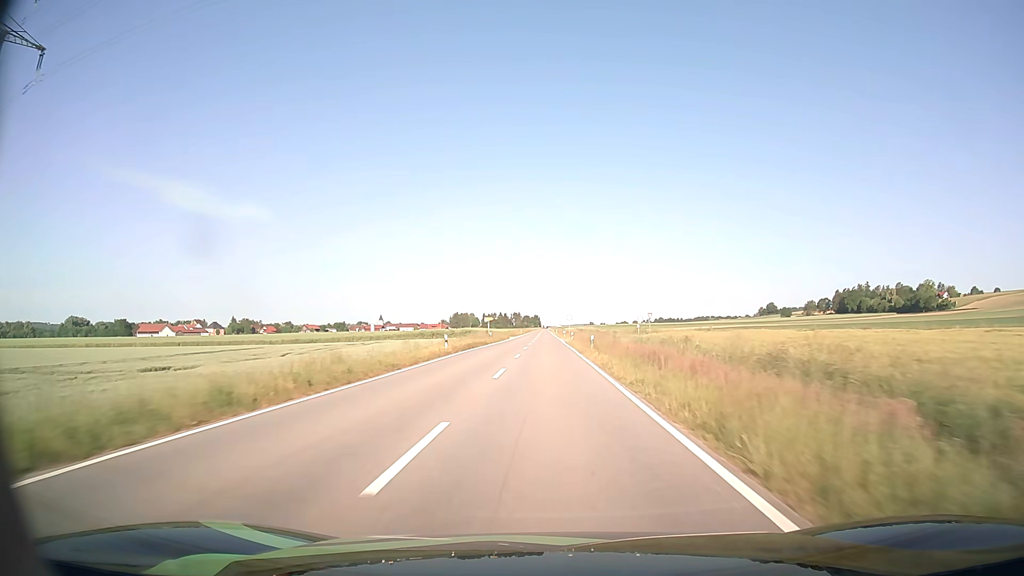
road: tertiary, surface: asphalt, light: Day
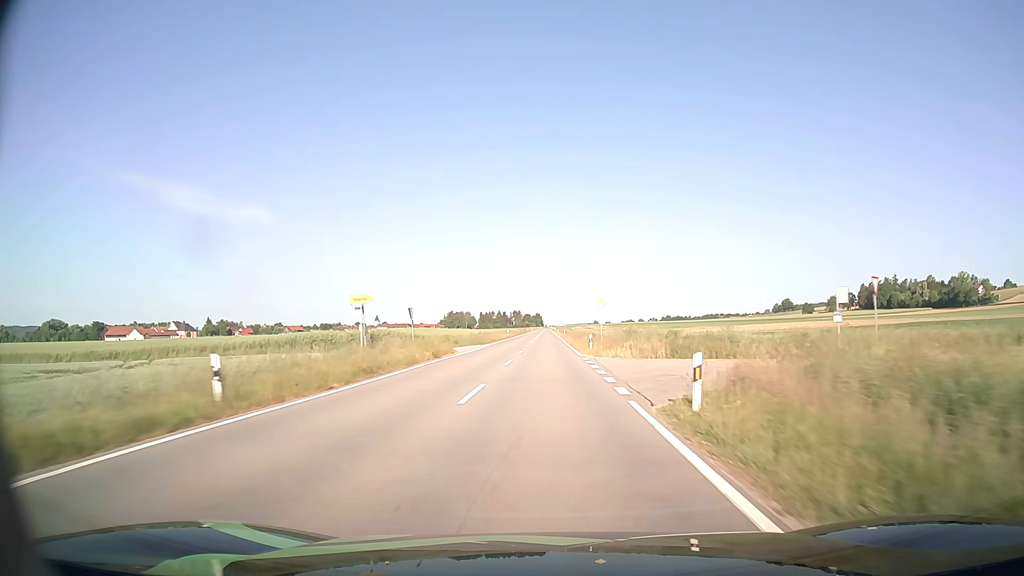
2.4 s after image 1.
(0.0, +55.9) m; 0°
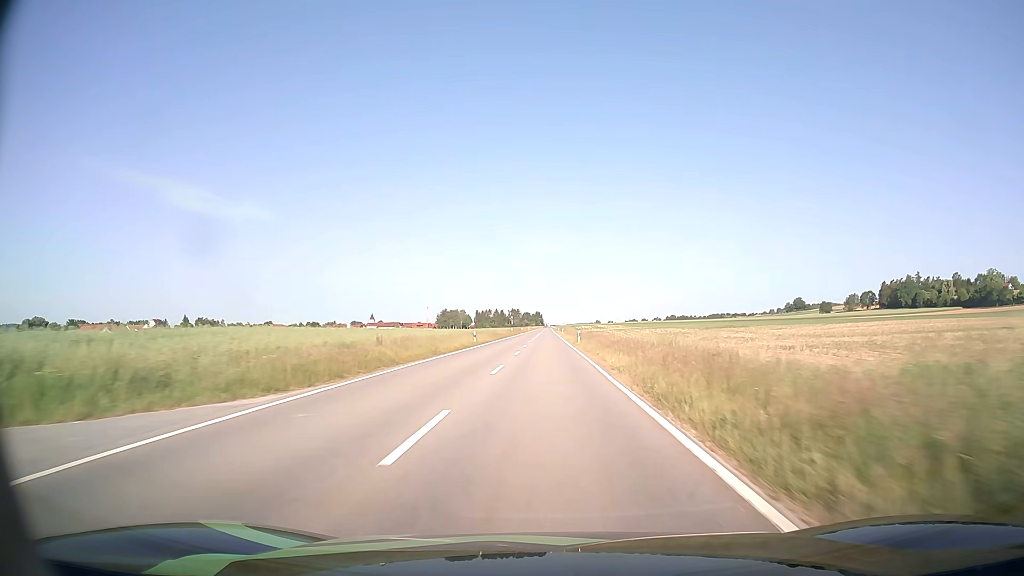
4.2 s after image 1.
(-0.1, +42.9) m; 0°
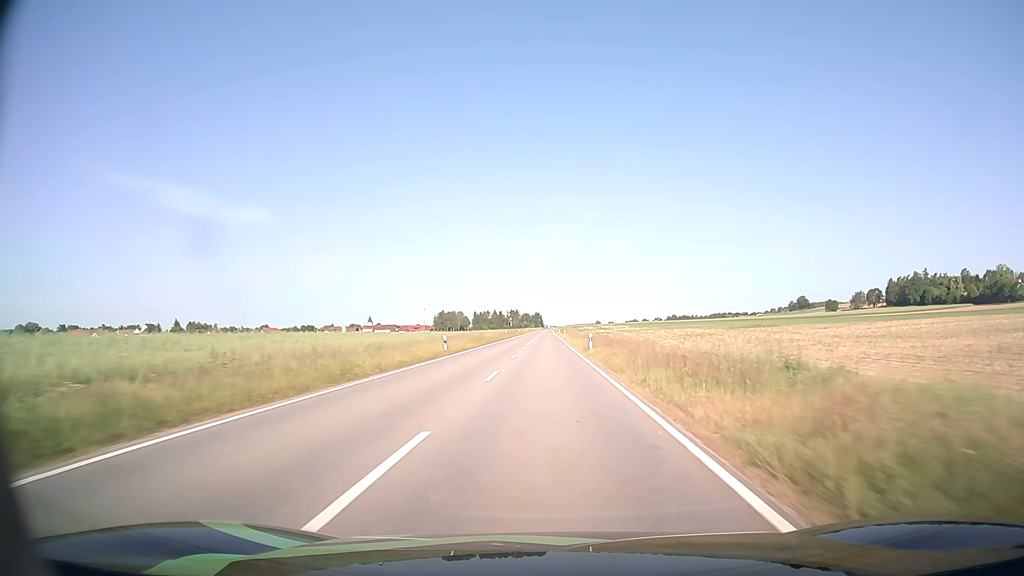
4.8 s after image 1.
(0.0, +14.5) m; 0°
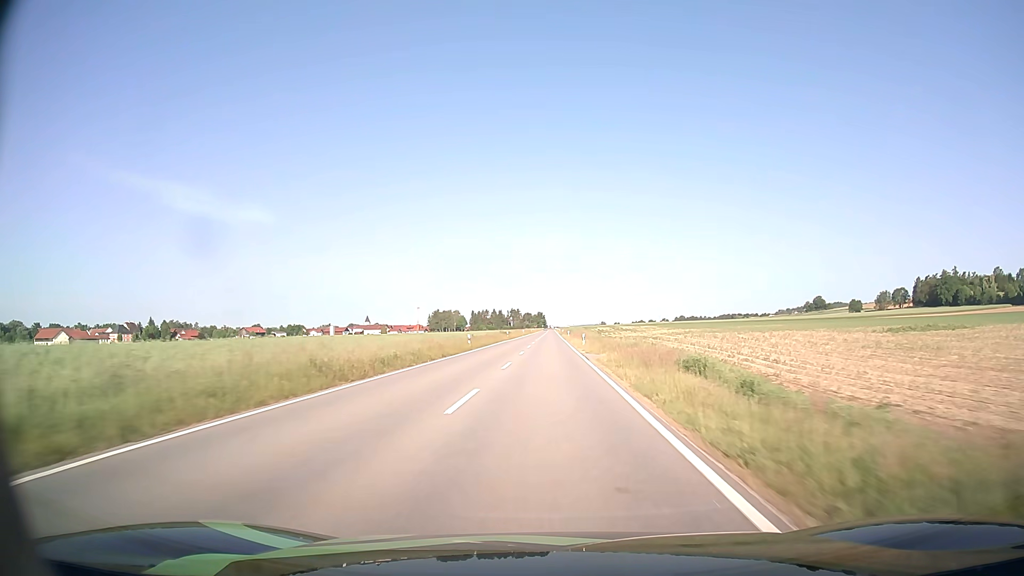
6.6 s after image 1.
(0.0, +43.9) m; 0°
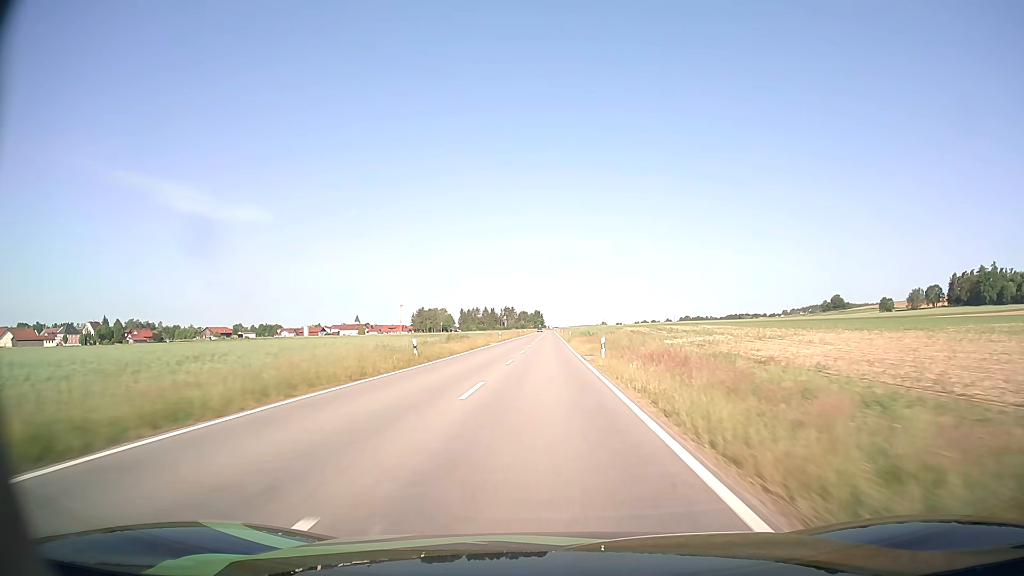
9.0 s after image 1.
(+0.1, +59.3) m; 0°
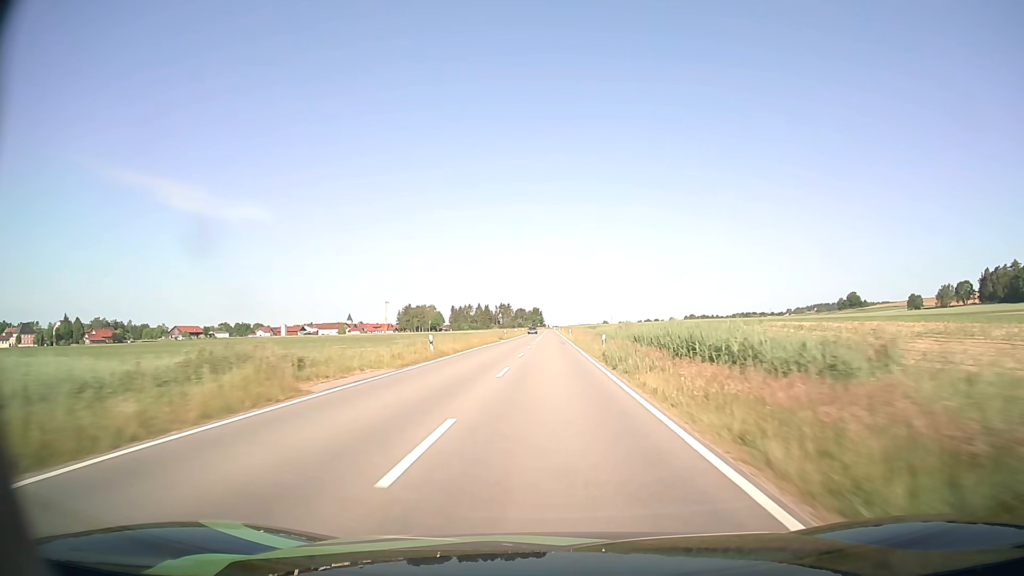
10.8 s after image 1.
(-0.2, +44.8) m; 0°
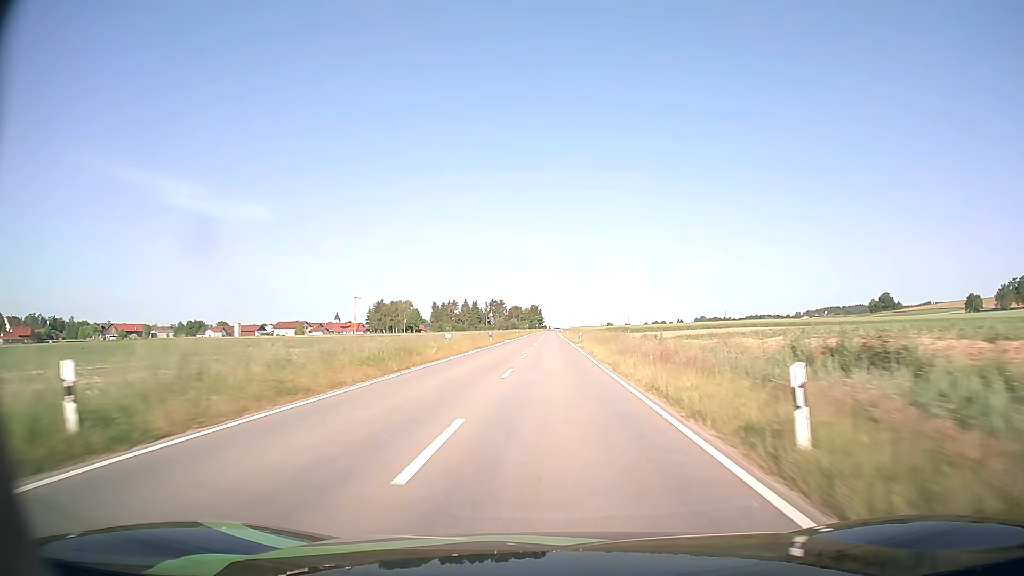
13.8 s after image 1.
(+0.1, +74.8) m; 0°
(0, +10) (0, +20) (0, +30) (0, +40) (0, +50) (0, +60) (0, +70) (0, +80) (0, +90) (+1, +100) m
